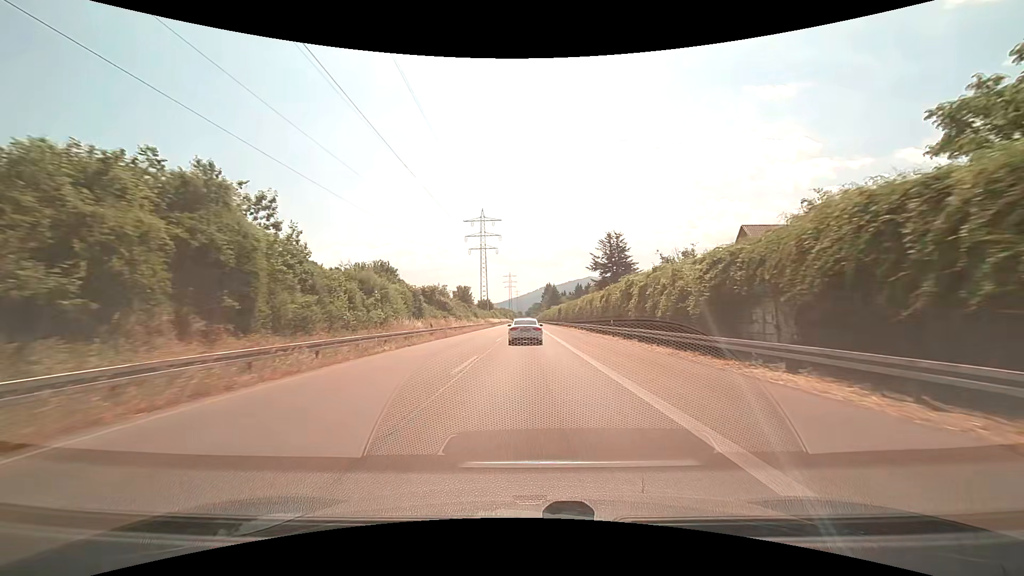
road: trunk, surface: asphalt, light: Day
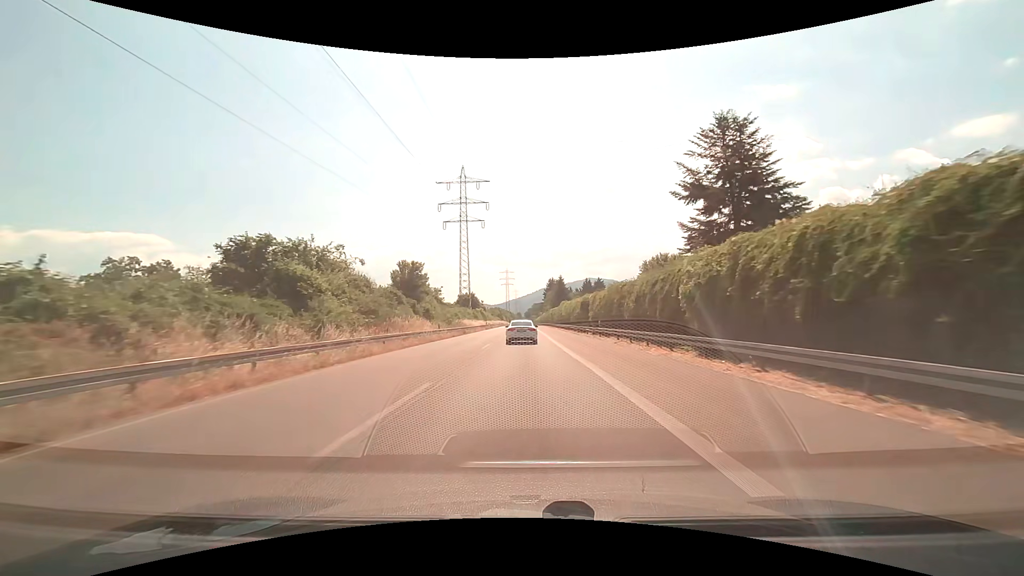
(0.0, +43.4) m; 0°
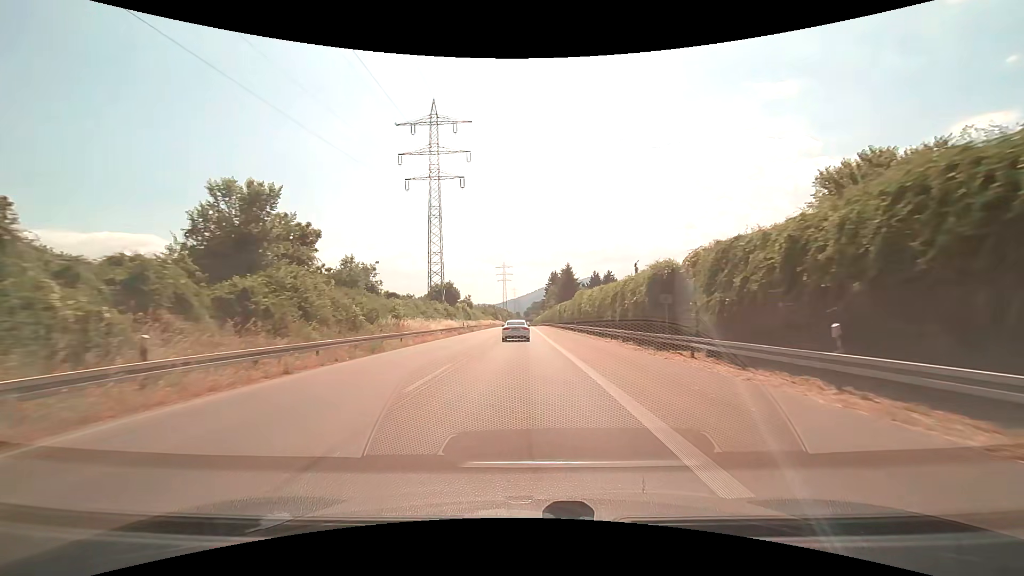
(+0.1, +31.6) m; 0°
(0, +10) (0, +20) (0, +30) (0, +40) (0, +50) (-1, +60) (-1, +70) (-1, +80) (-1, +90) (-1, +100) m
